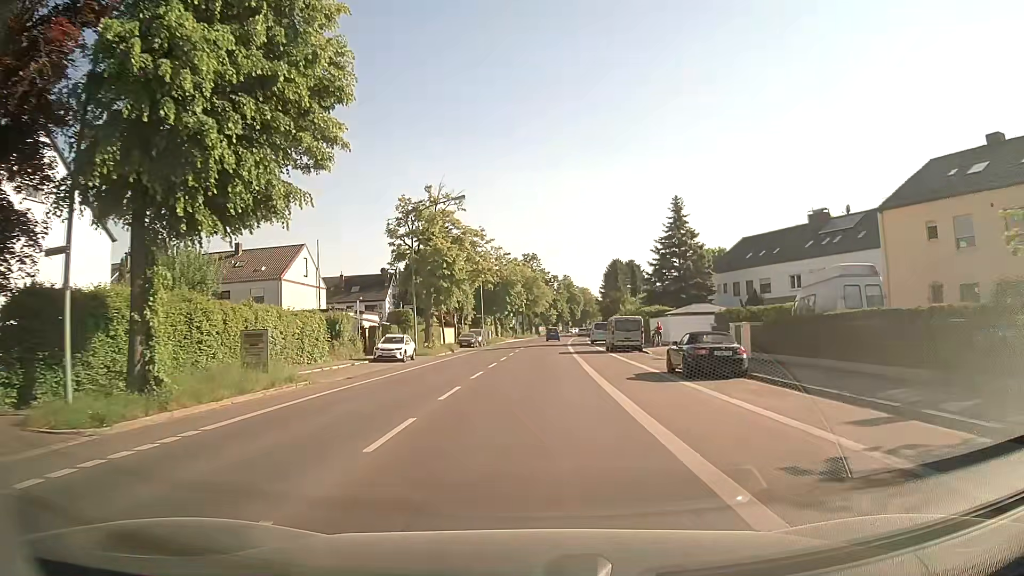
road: secondary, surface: asphalt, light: Day
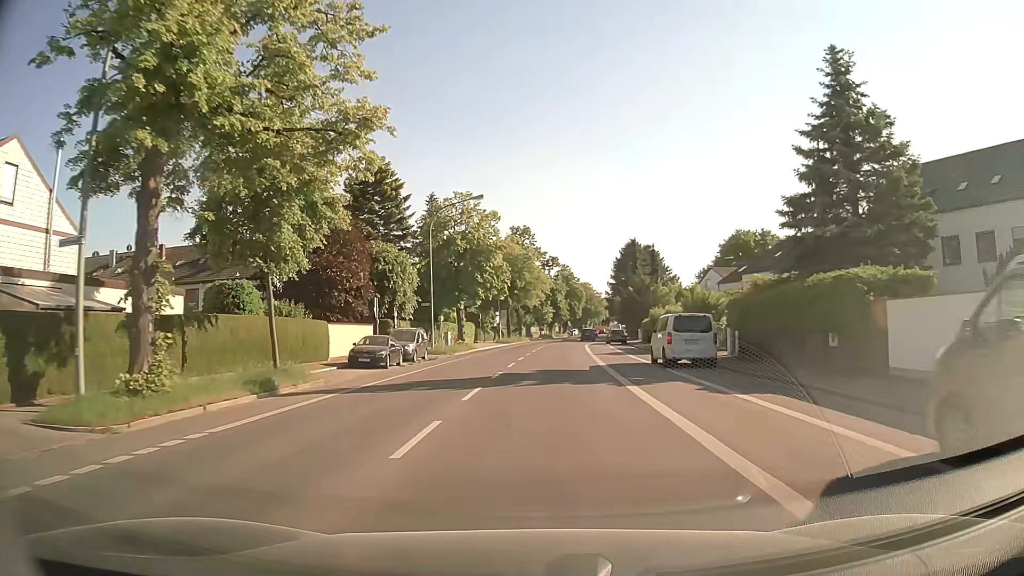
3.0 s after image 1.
(+0.1, +36.3) m; 0°
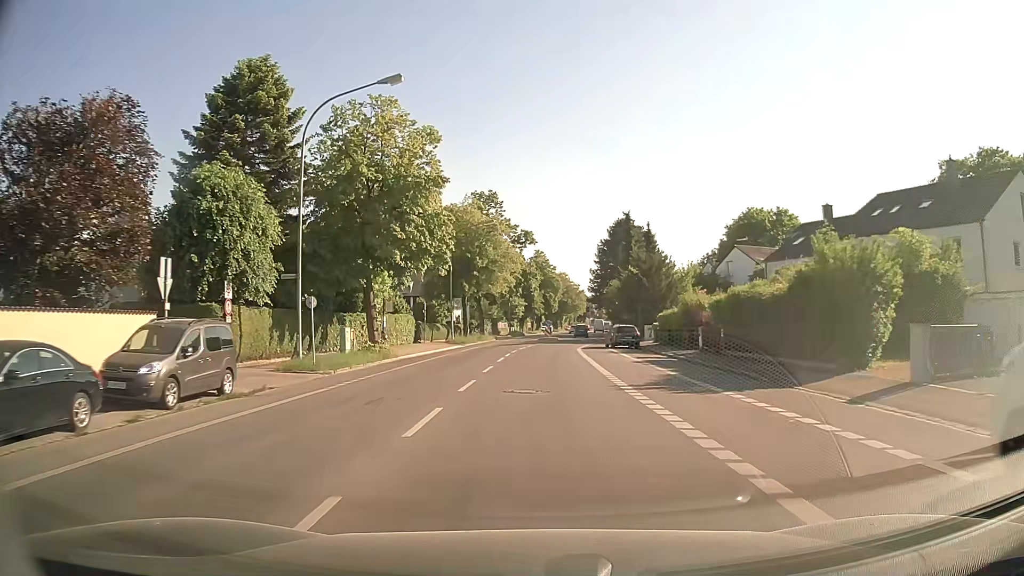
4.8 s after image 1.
(+0.4, +22.8) m; +2°
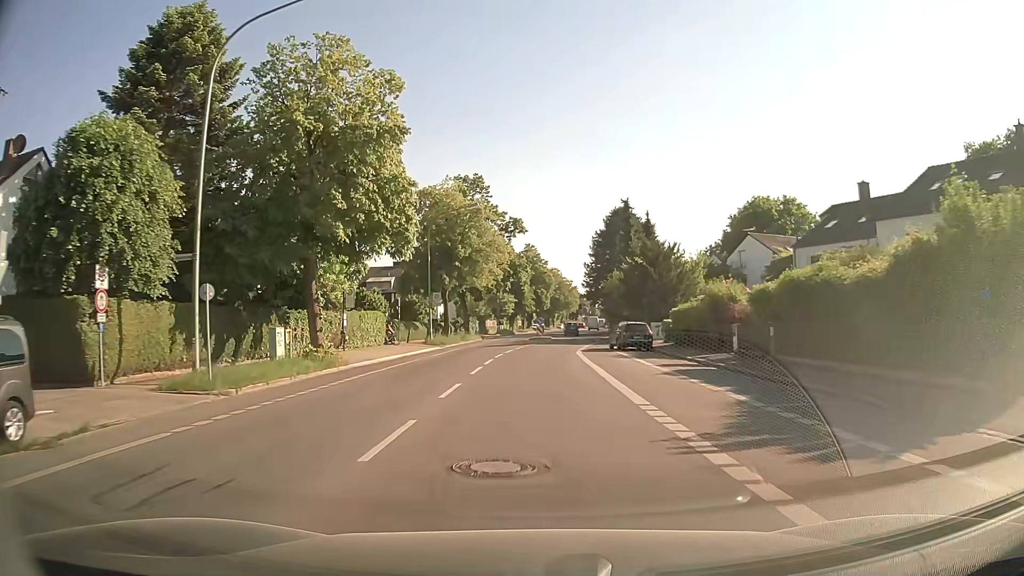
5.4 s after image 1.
(+0.1, +7.5) m; +1°
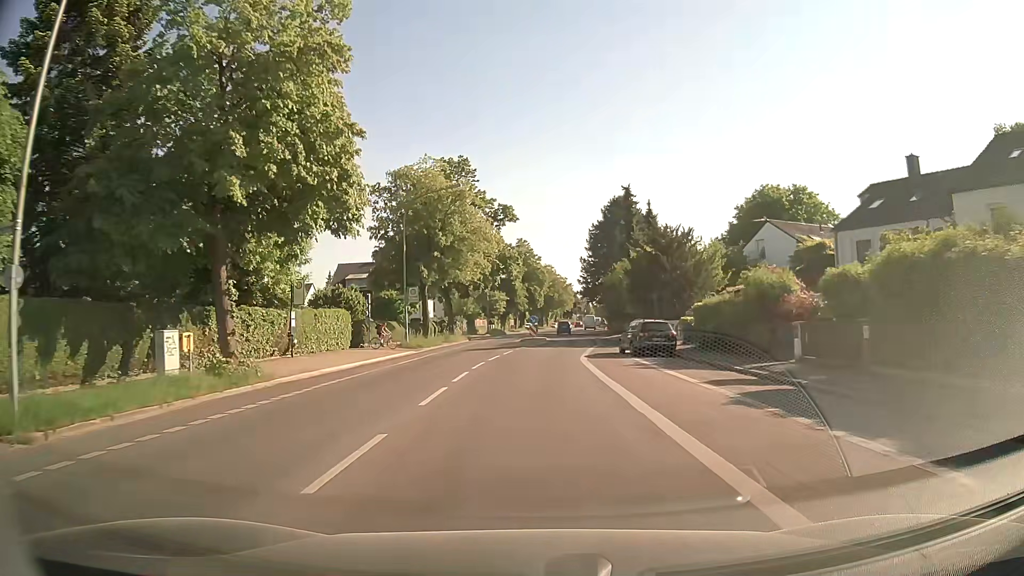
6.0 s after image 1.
(0.0, +7.3) m; 0°
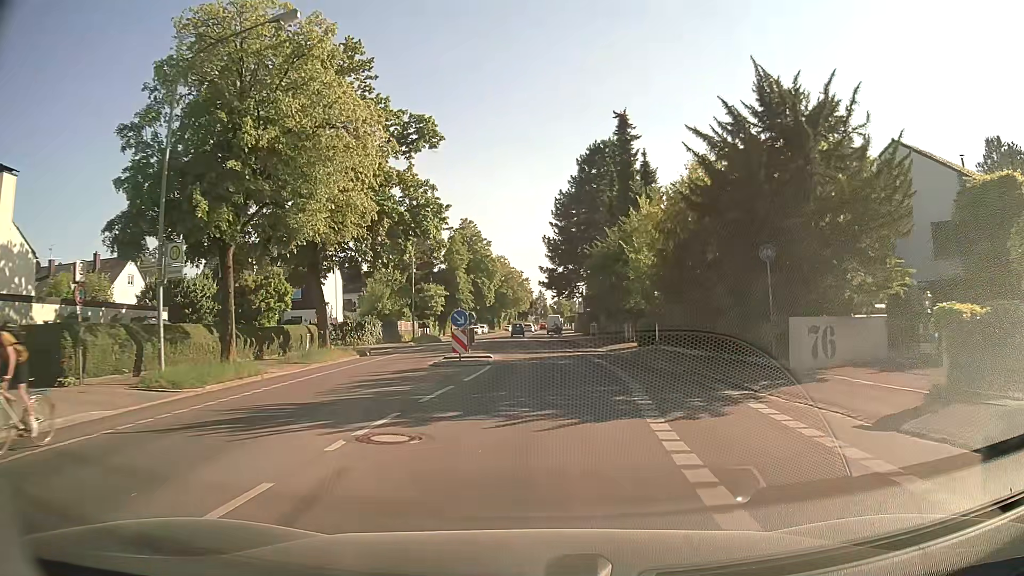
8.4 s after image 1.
(+0.7, +27.1) m; +4°
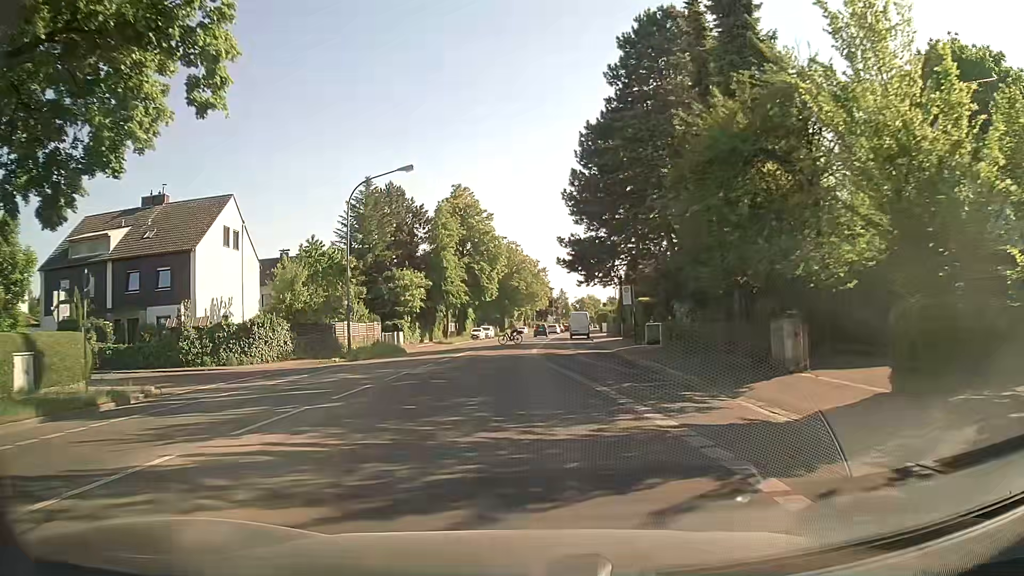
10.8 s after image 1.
(+0.2, +26.1) m; -1°
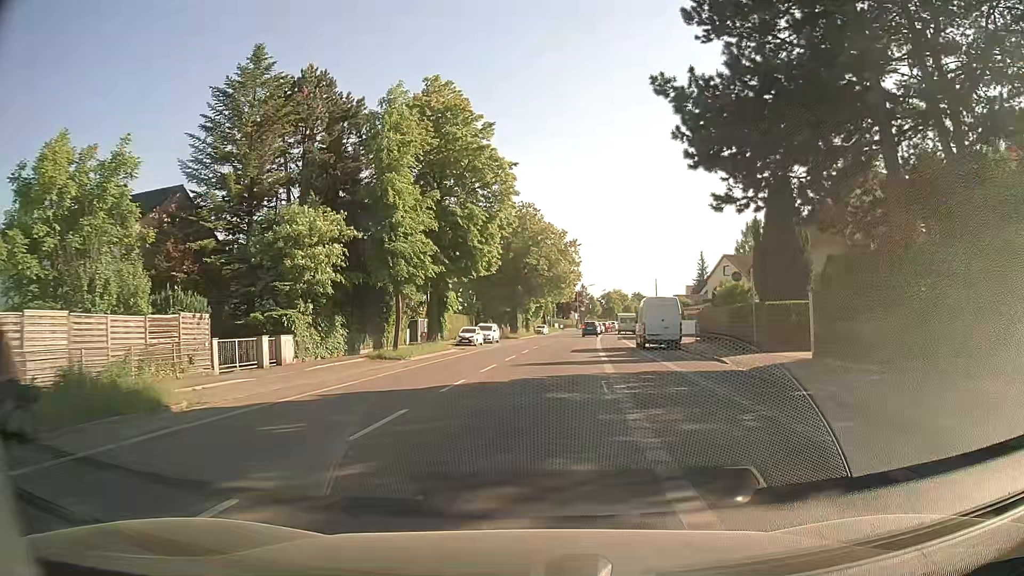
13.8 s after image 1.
(-1.4, +33.5) m; -2°
(0, +10) (+1, +20) (+1, +30) (+2, +40) (+3, +50) (+5, +60) (+6, +70) (+7, +80) (+9, +89) (+11, +99) m
